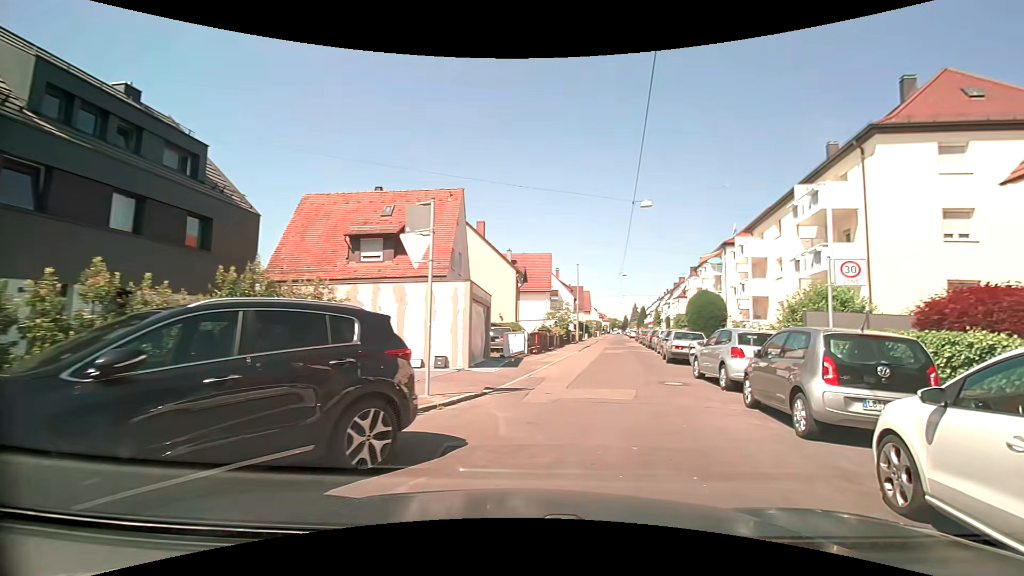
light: Day
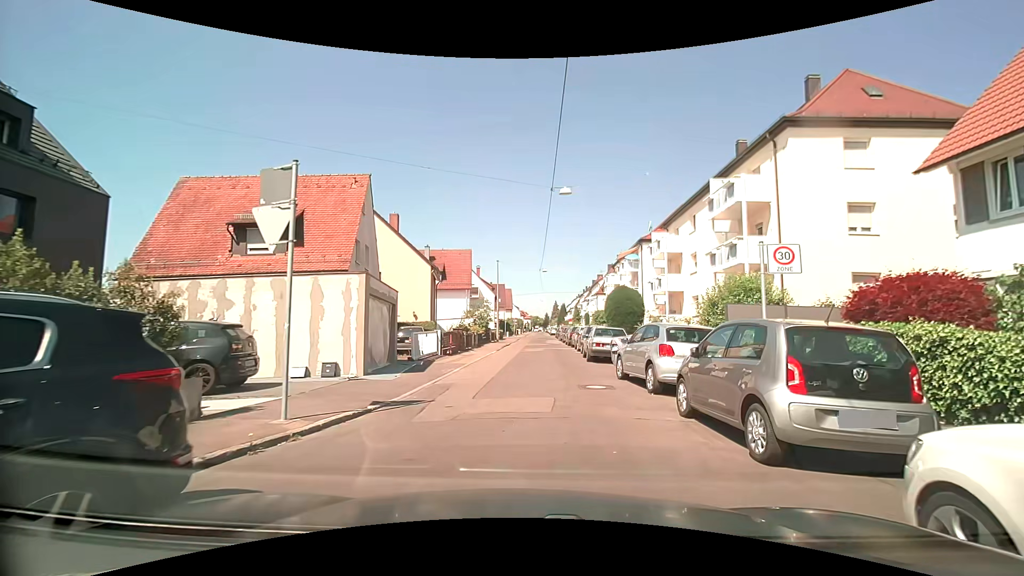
(+0.2, +2.0) m; +9°
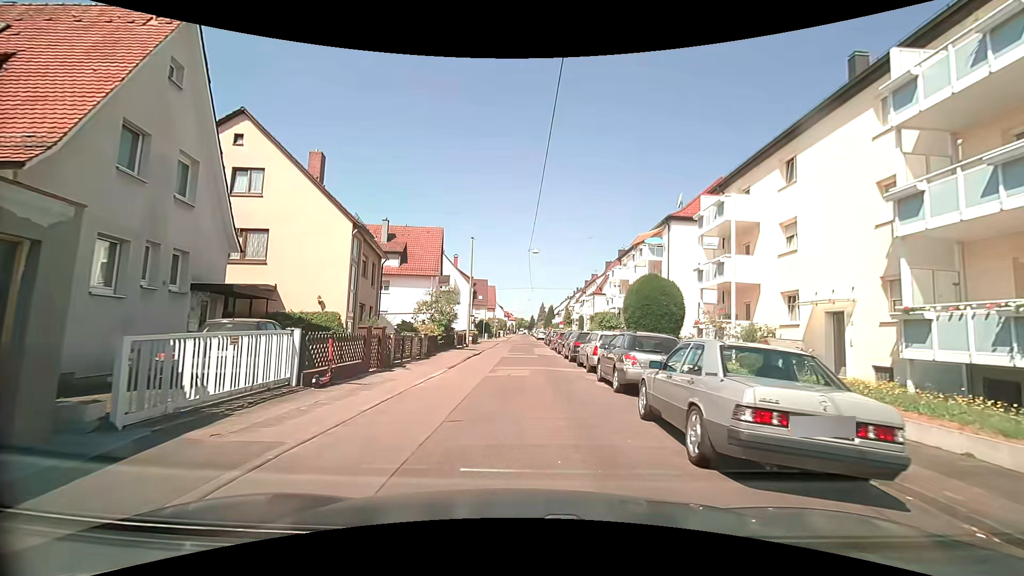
(+0.3, +14.0) m; +3°
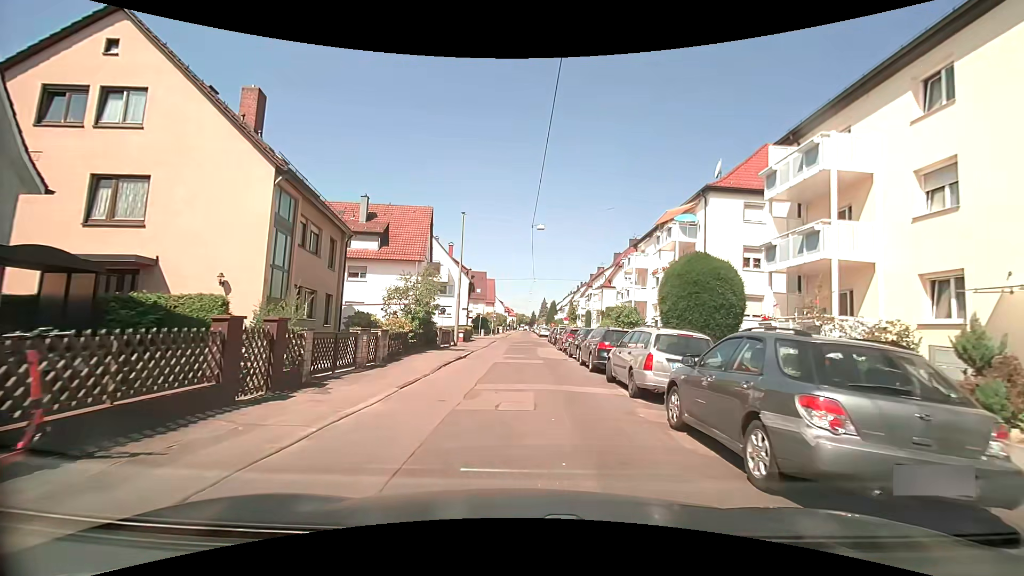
(-0.1, +7.1) m; -1°
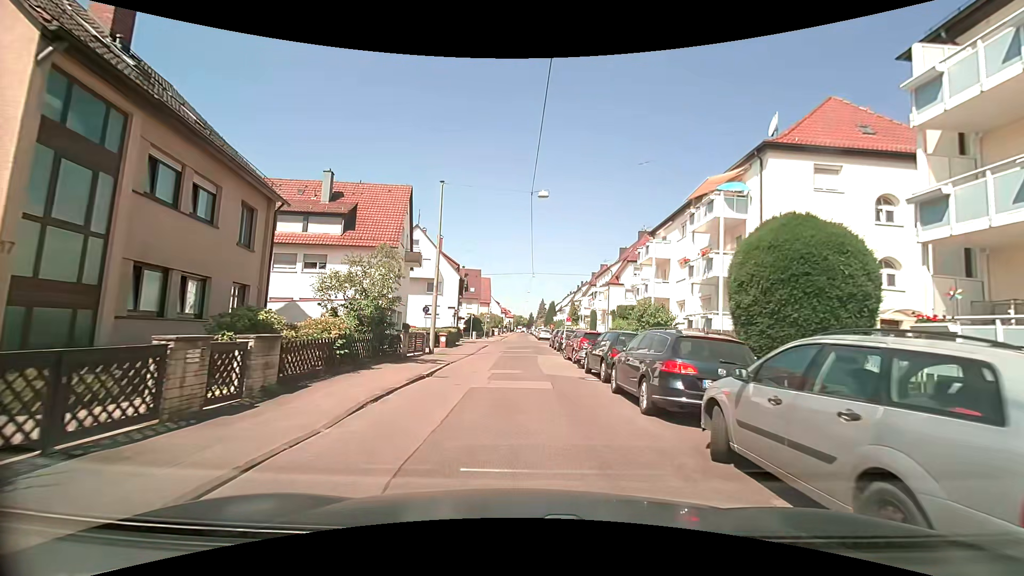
(0.0, +7.4) m; +1°
(0, +10) (0, +20) (-1, +30) (-1, +40) (+3, +49) (+13, +51) (+23, +51) (+33, +51) (+43, +52) (+53, +52) m
